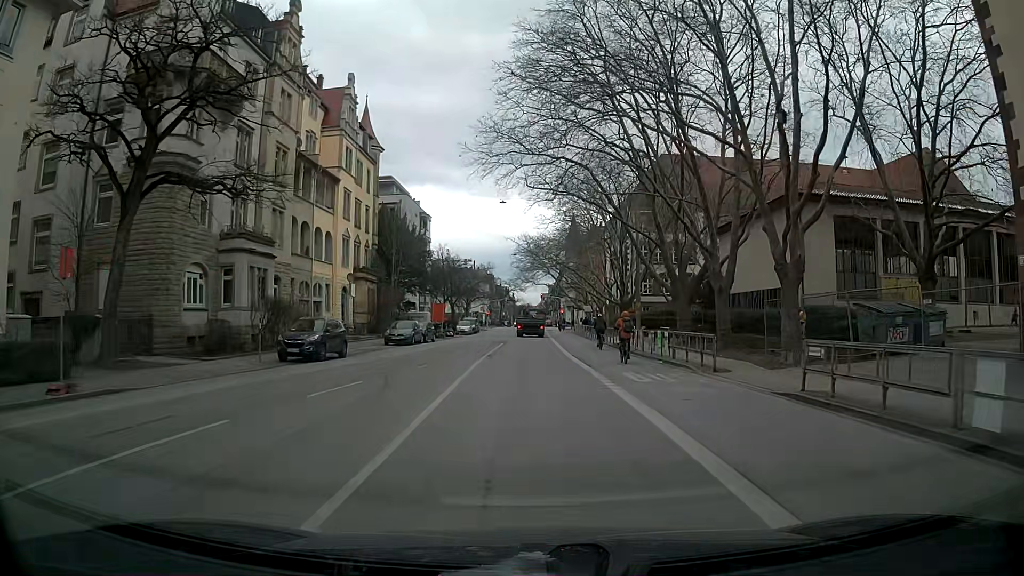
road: secondary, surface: asphalt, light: Day
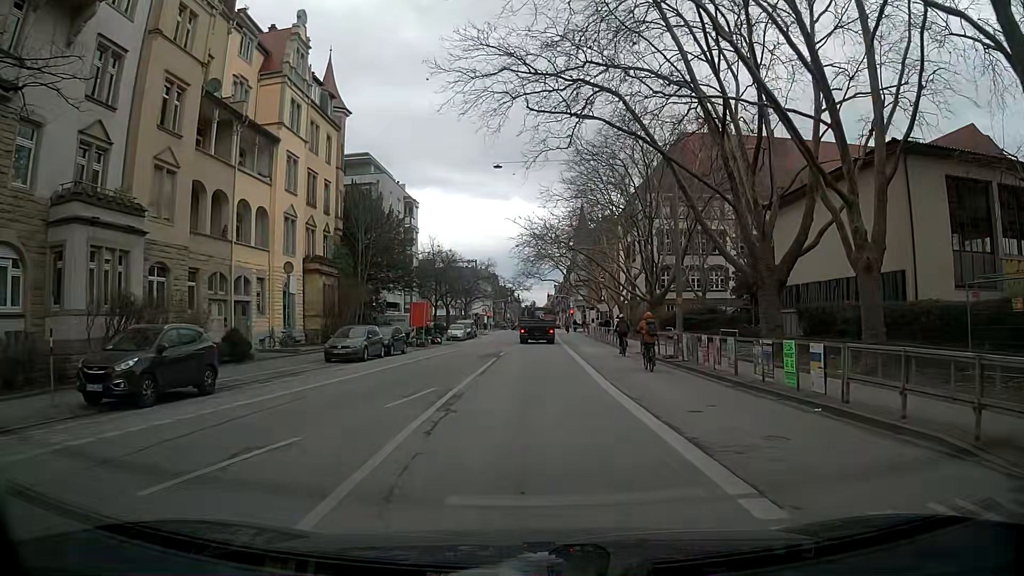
(+0.1, +12.9) m; -1°
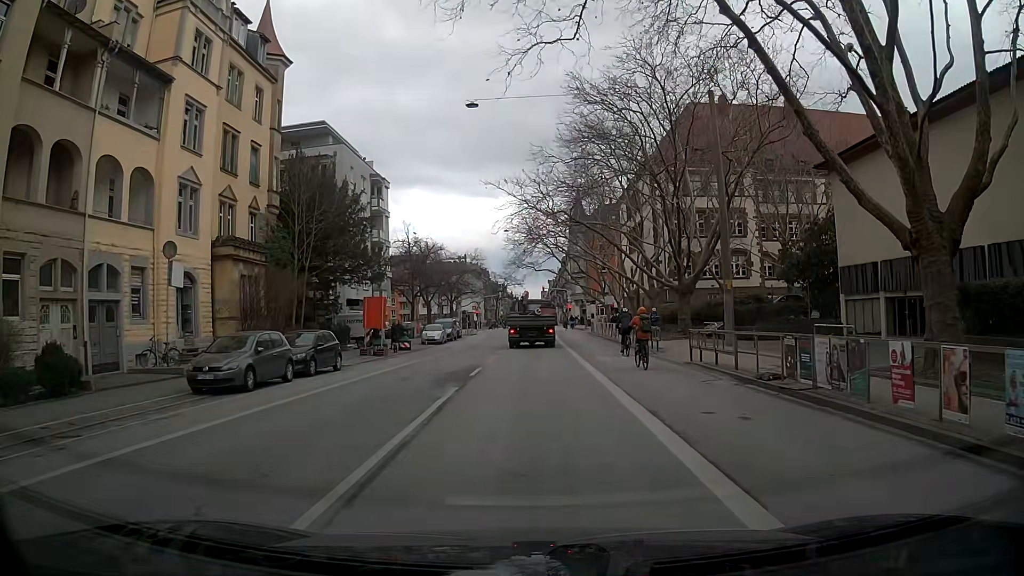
(+0.3, +11.2) m; -1°
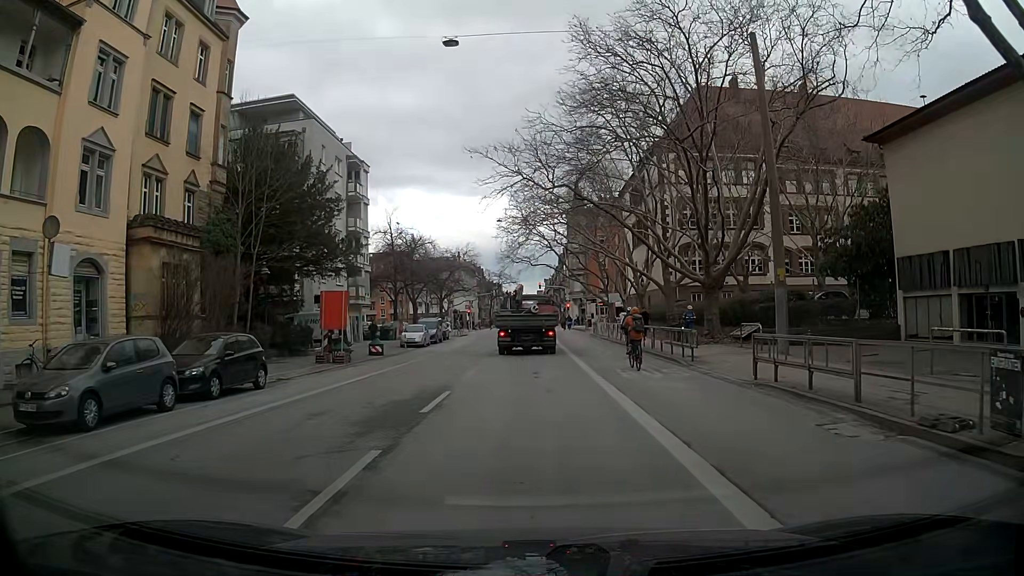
(+0.2, +6.7) m; +1°
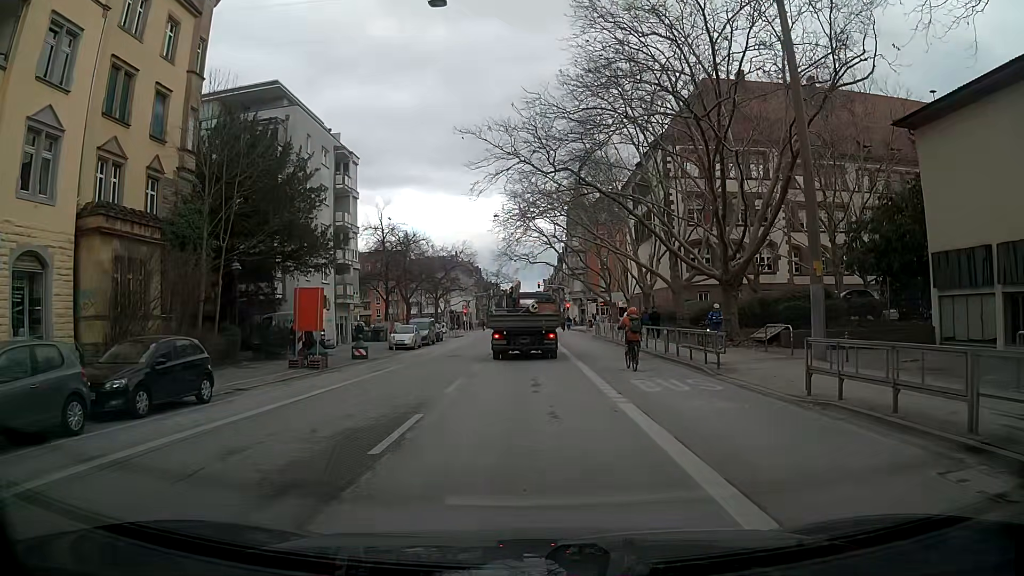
(0.0, +3.1) m; 0°
